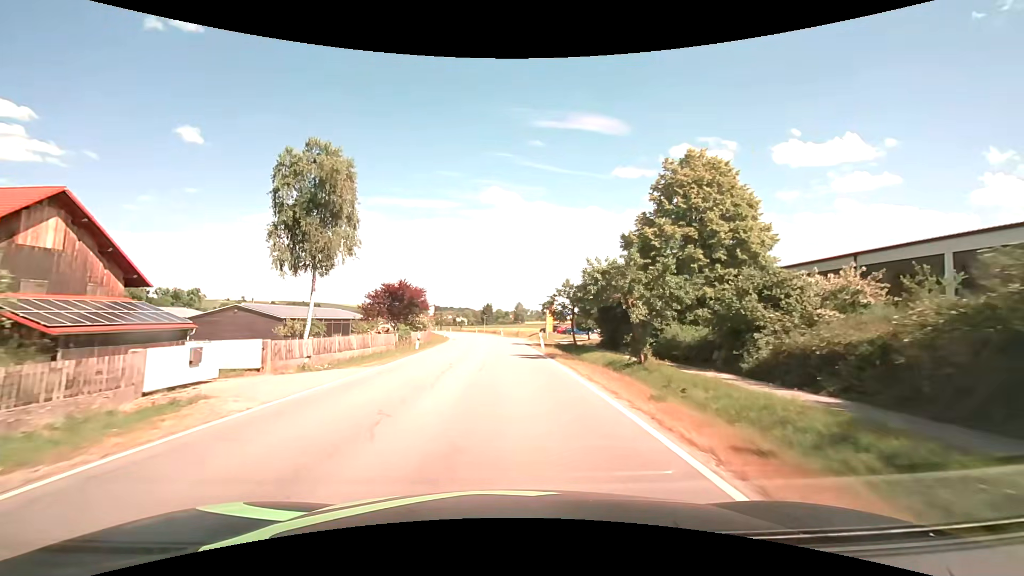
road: secondary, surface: asphalt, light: Day
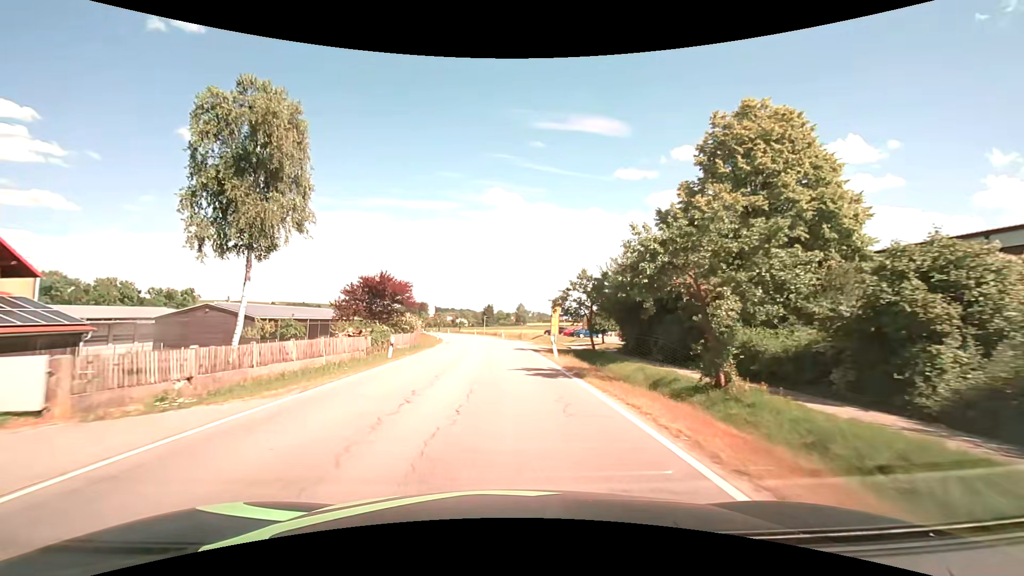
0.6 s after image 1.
(-0.1, +7.6) m; -1°
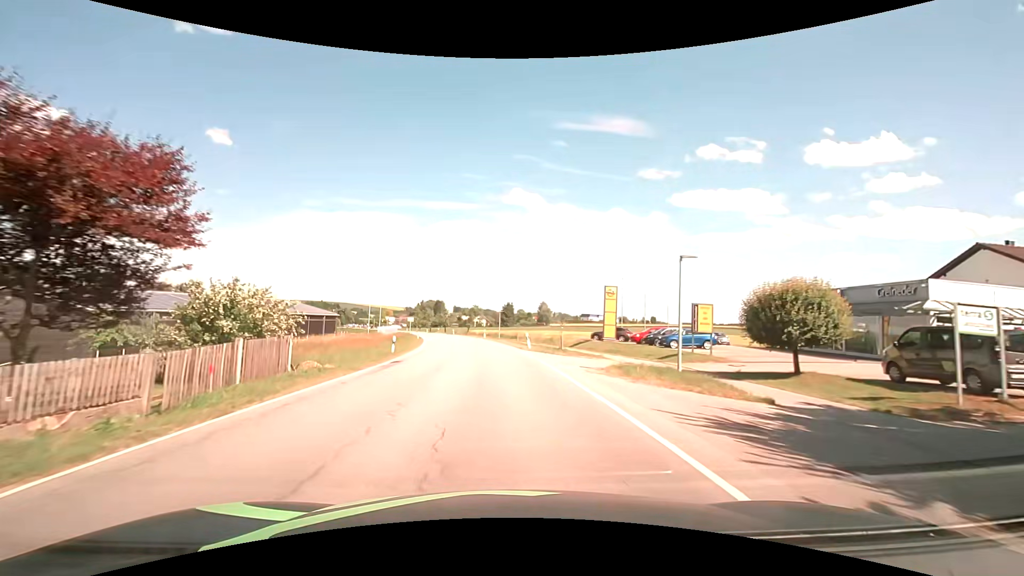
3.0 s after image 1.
(-0.4, +30.5) m; -2°
(0, +10) (0, +20) (-1, +30) (-2, +40) (-3, +50) (-5, +60) (-7, +70) (-9, +79) (-11, +89) (-13, +99) m
